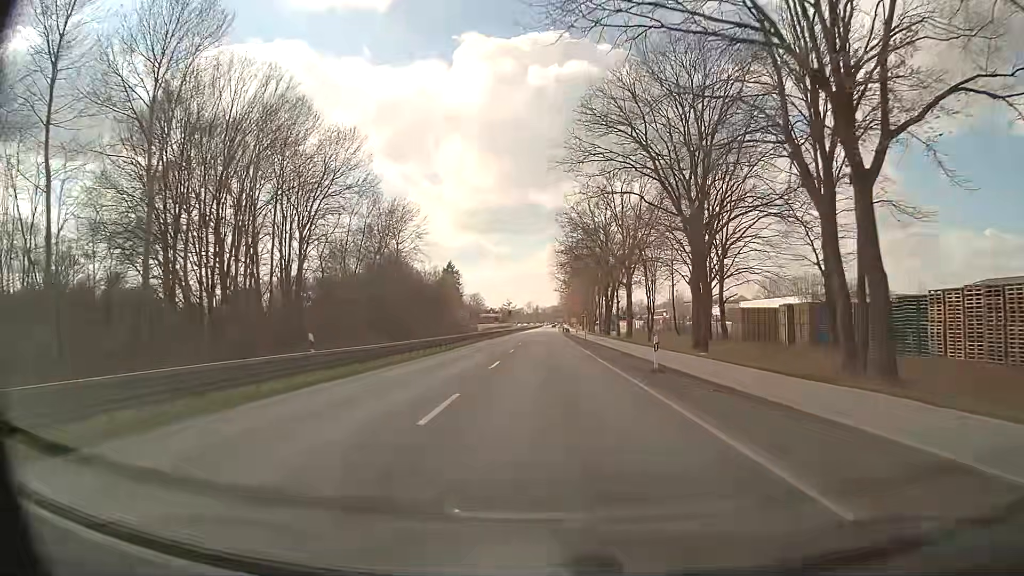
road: primary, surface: asphalt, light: Day
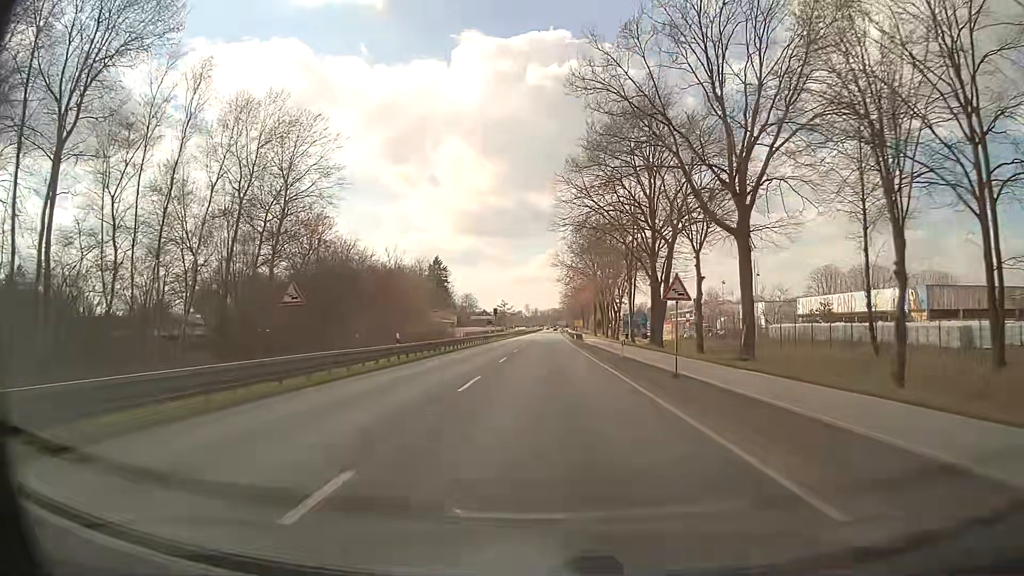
(+0.3, +42.9) m; 0°
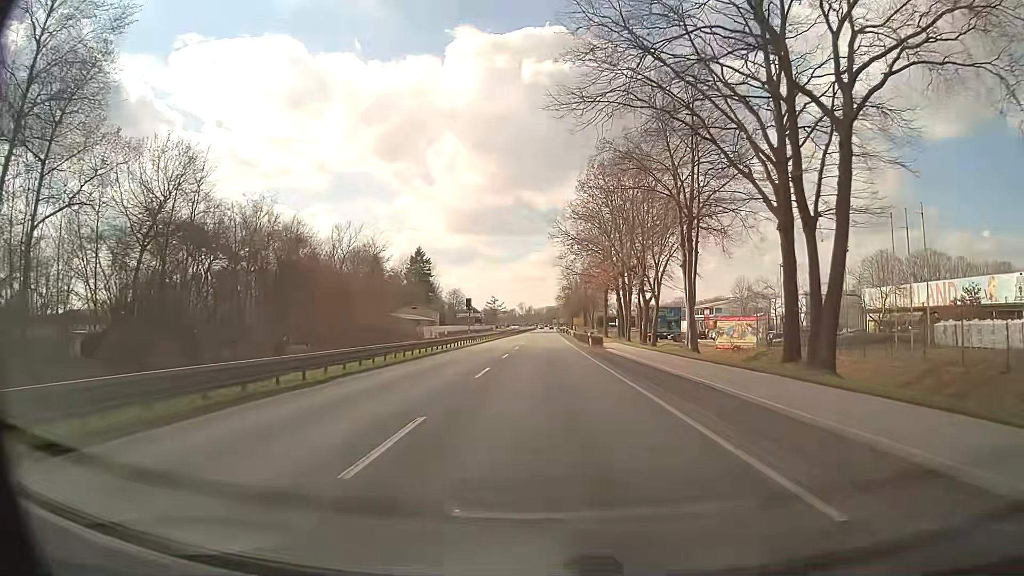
(+0.2, +32.1) m; +1°
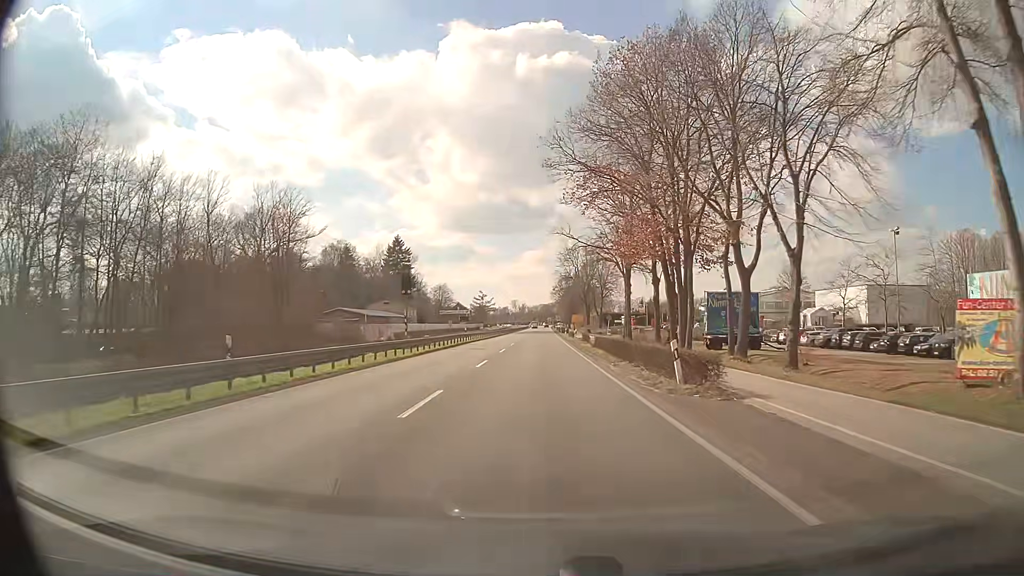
(+0.2, +32.1) m; +1°
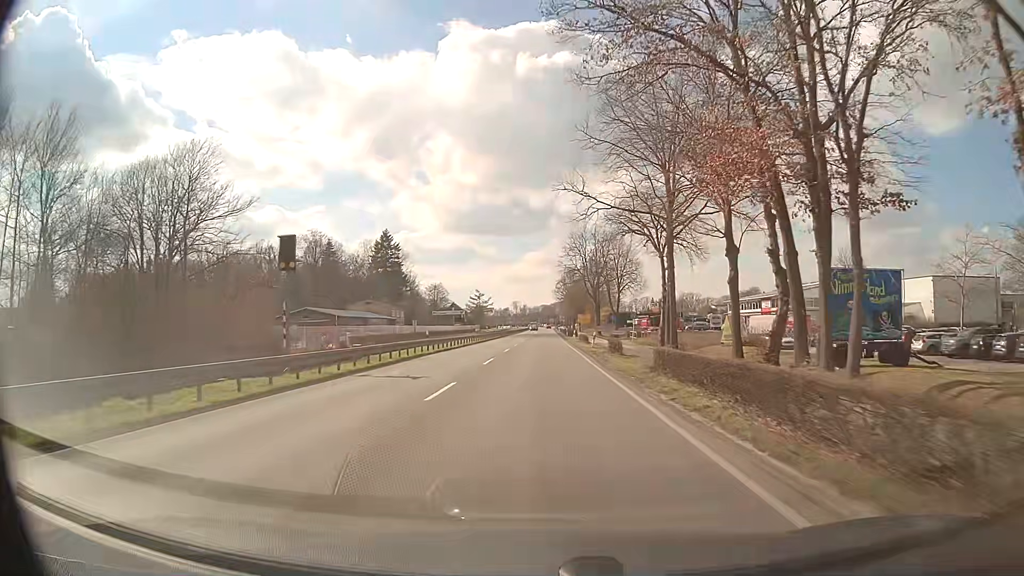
(0.0, +21.4) m; 0°
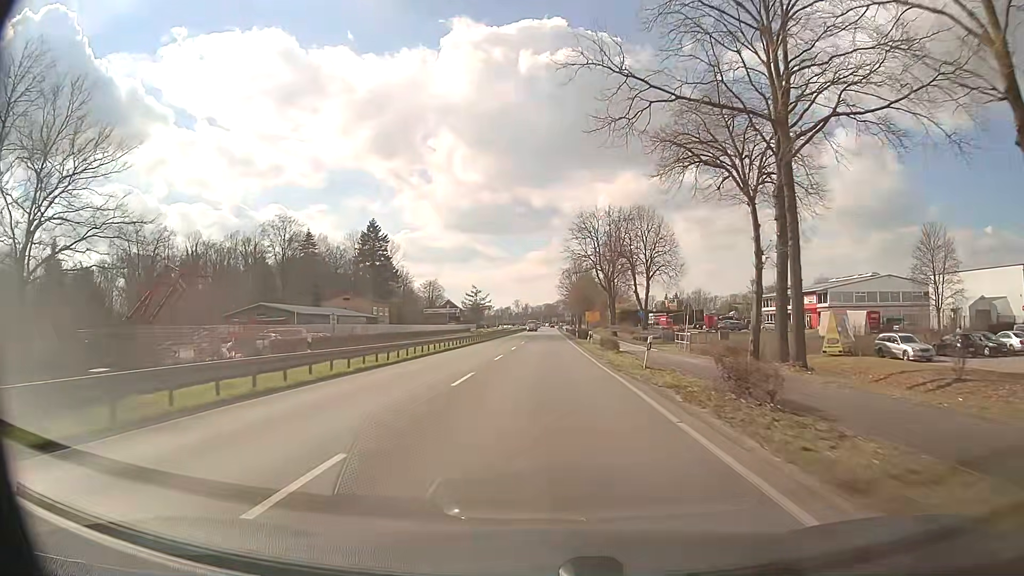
(+0.1, +21.4) m; 0°
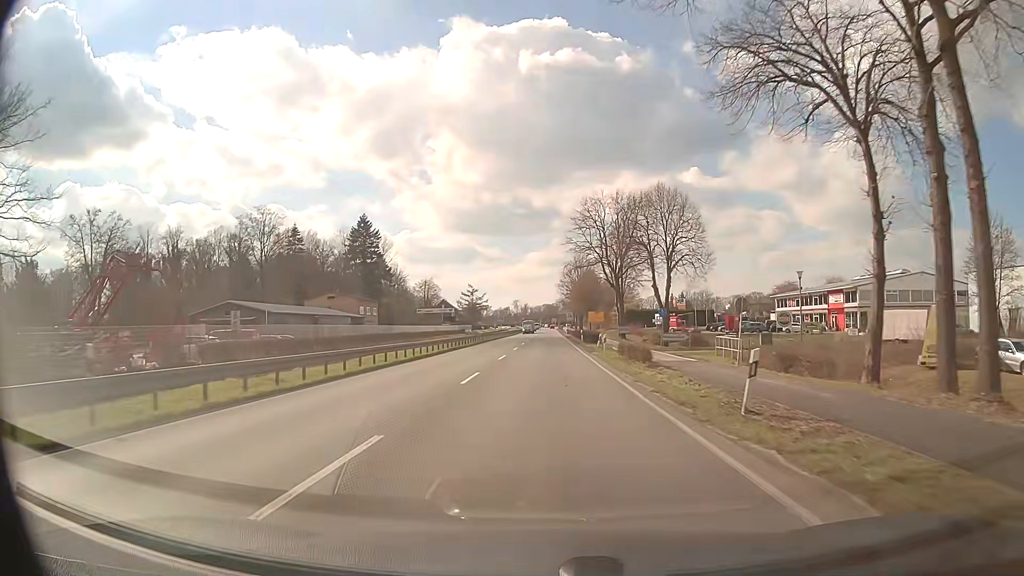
(0.0, +10.7) m; 0°
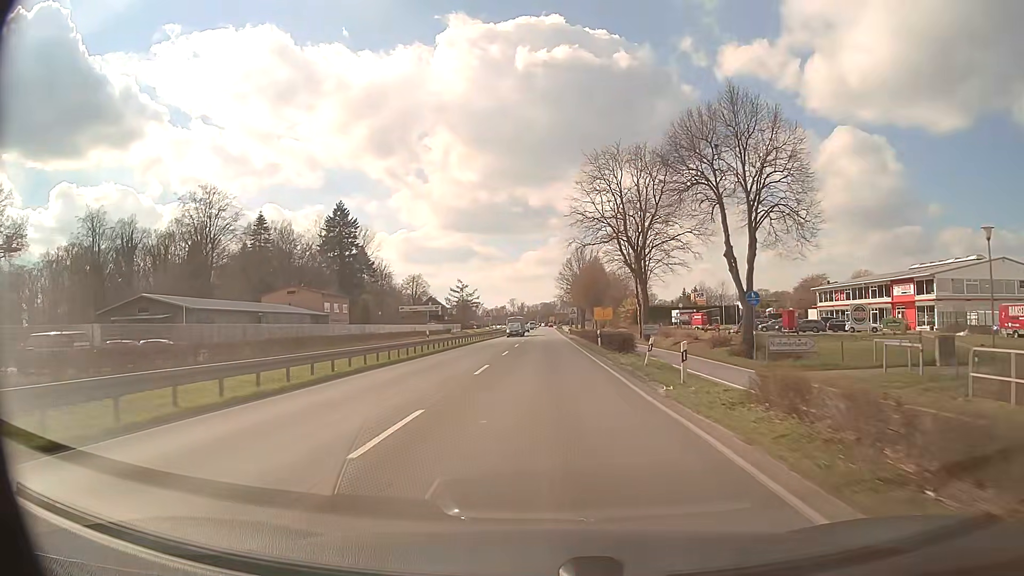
(+0.1, +21.4) m; 0°
(0, +10) (0, +20) (0, +30) (0, +40) (0, +50) (0, +60) (0, +70) (0, +80) (0, +90) (0, +100) m
